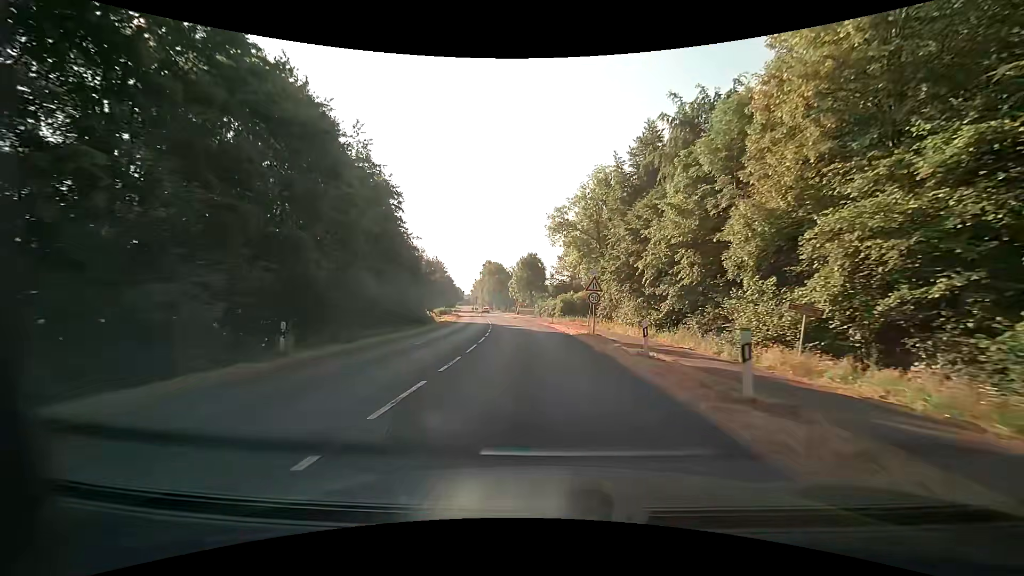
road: secondary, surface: asphalt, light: Day
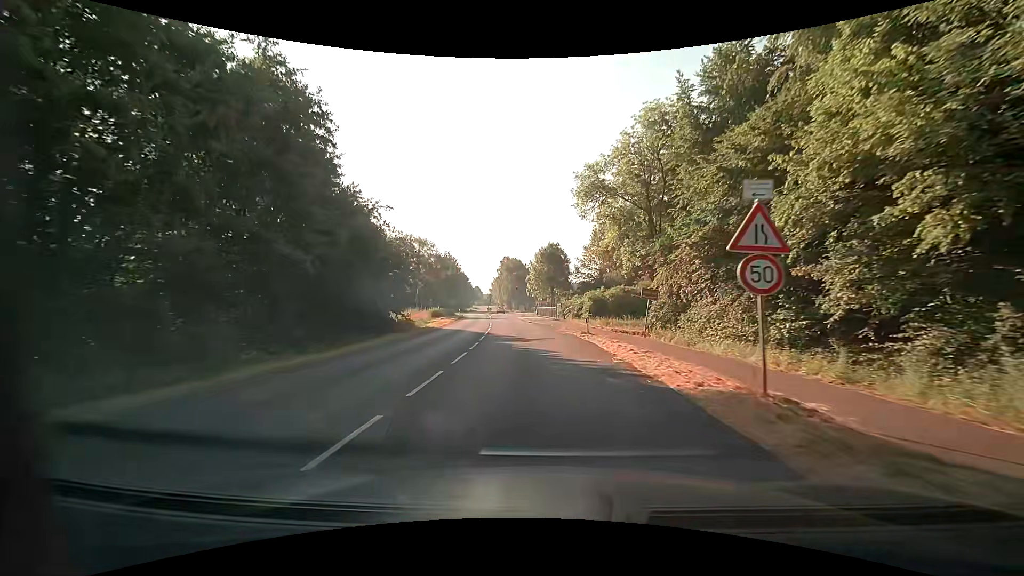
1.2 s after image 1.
(-0.4, +16.5) m; -2°
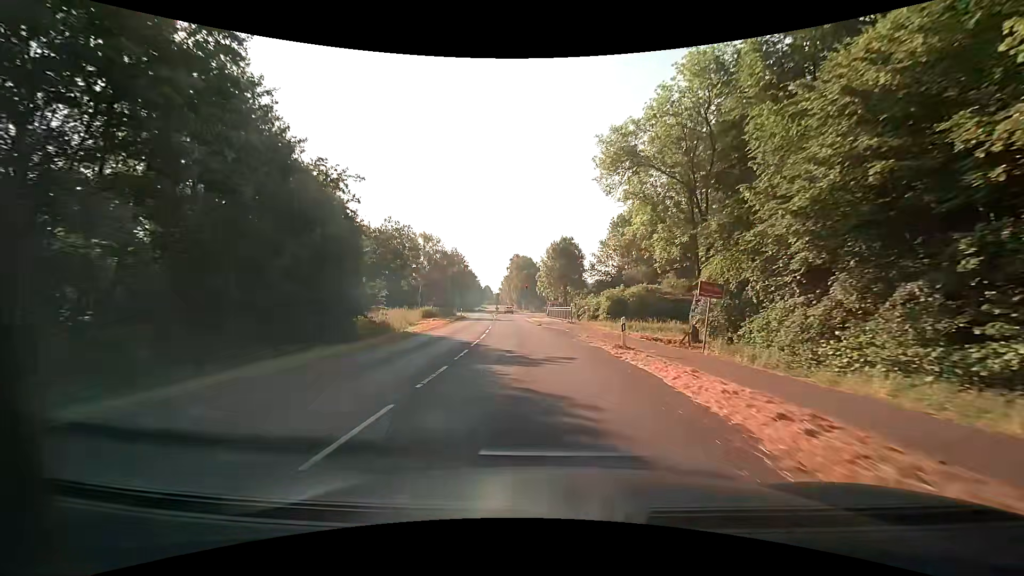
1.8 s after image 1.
(-0.1, +8.3) m; -2°
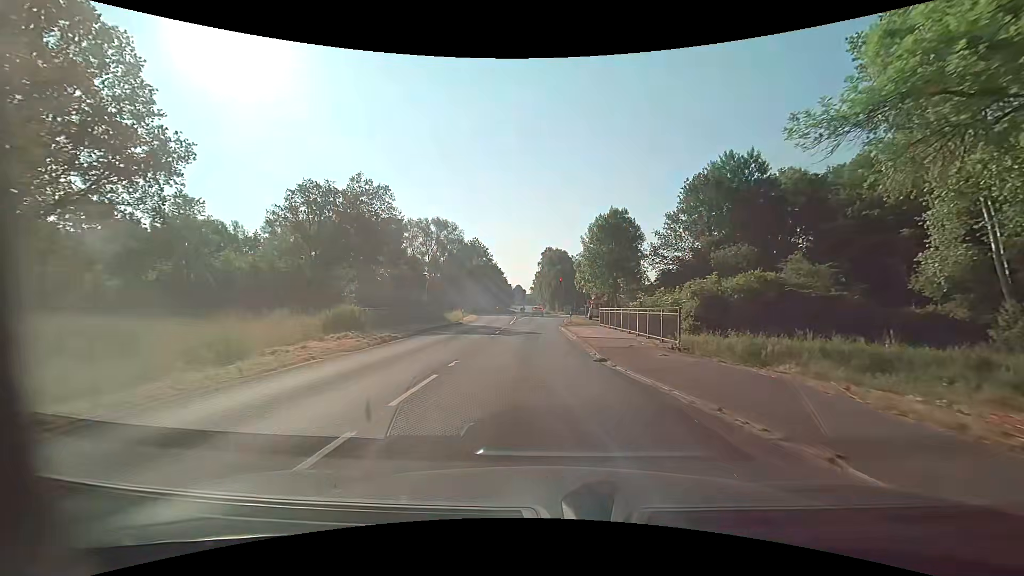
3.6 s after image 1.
(-0.9, +24.5) m; -4°
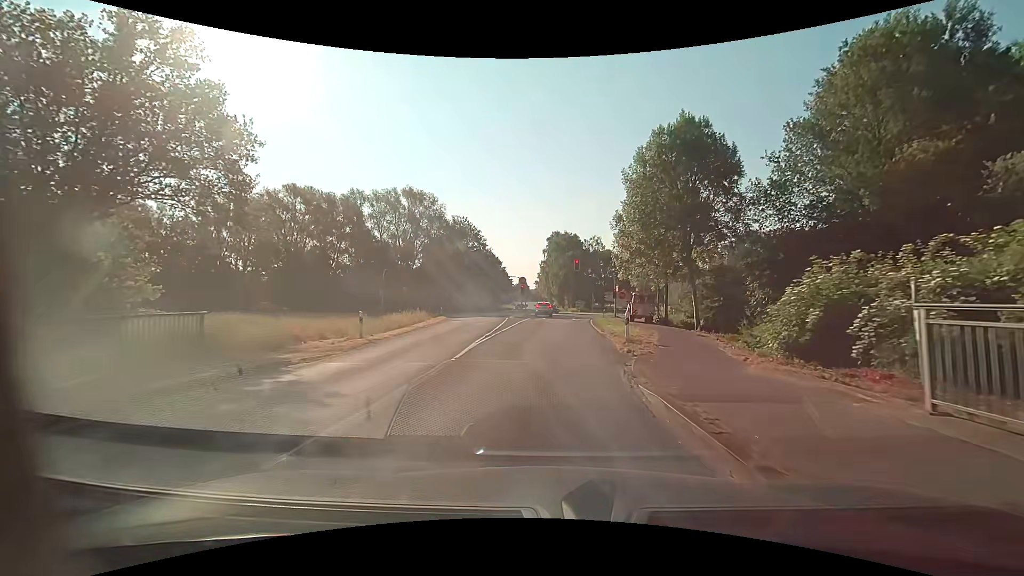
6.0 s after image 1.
(-0.2, +28.1) m; 0°
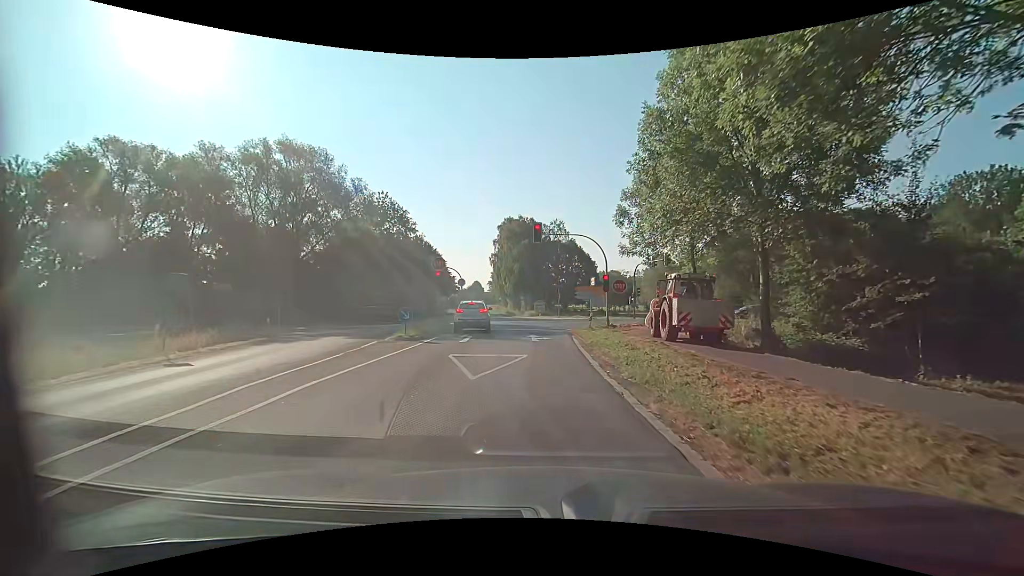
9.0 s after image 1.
(+1.2, +26.8) m; +4°
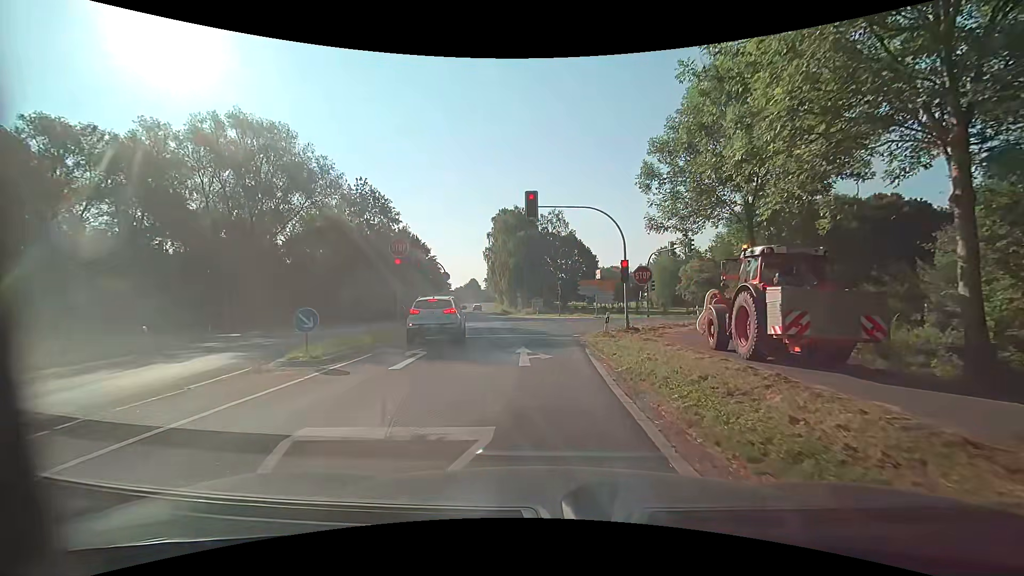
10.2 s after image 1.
(+0.1, +8.2) m; +1°
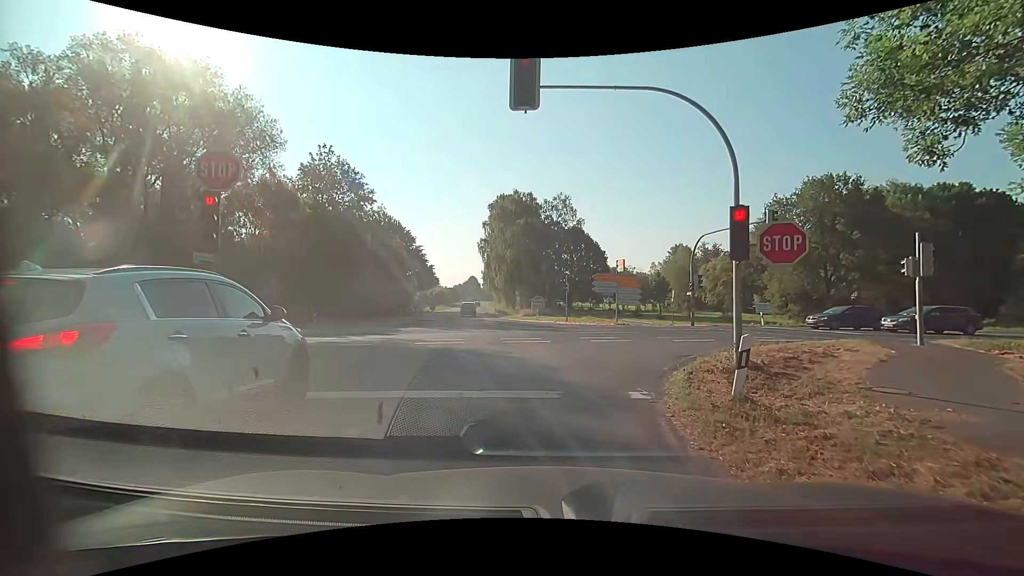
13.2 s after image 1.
(-0.1, +13.1) m; +1°
(0, +10) (+3, +19) (+11, +25) (+21, +28) (+30, +30) (+40, +32) (+50, +34) (+60, +37) (+69, +39) (+79, +42) m
